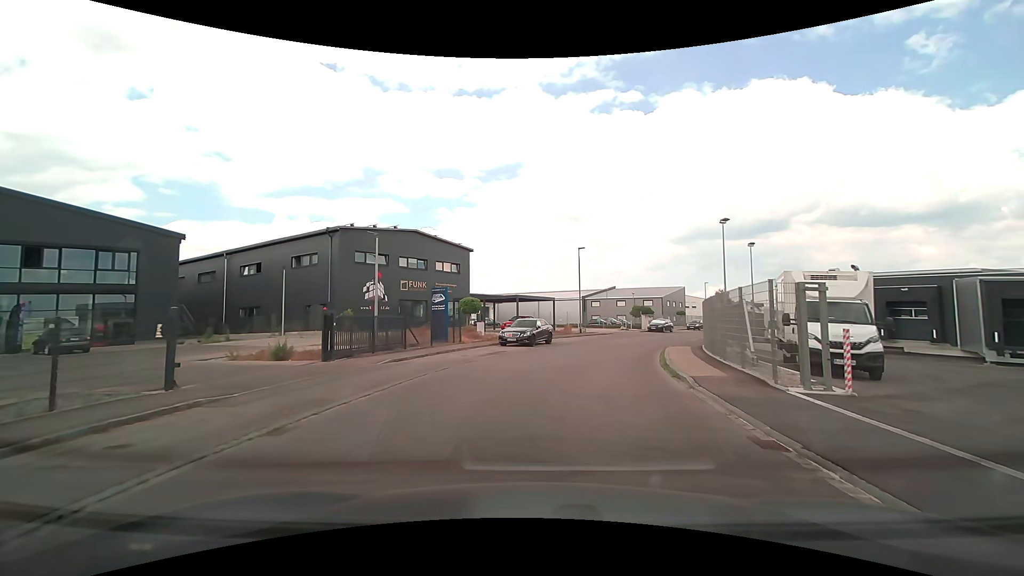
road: residential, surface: asphalt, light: Day
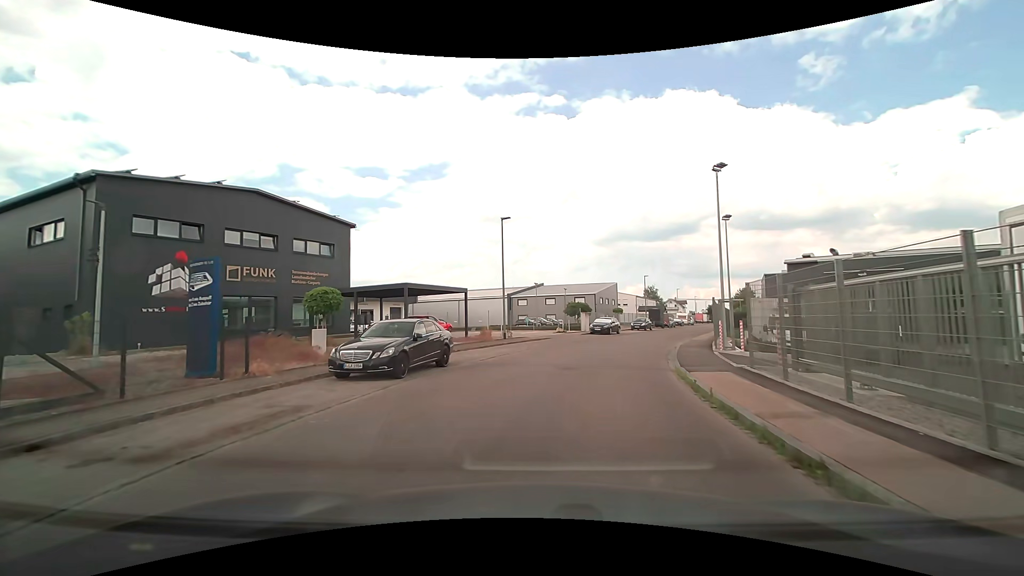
(+0.9, +13.9) m; +8°
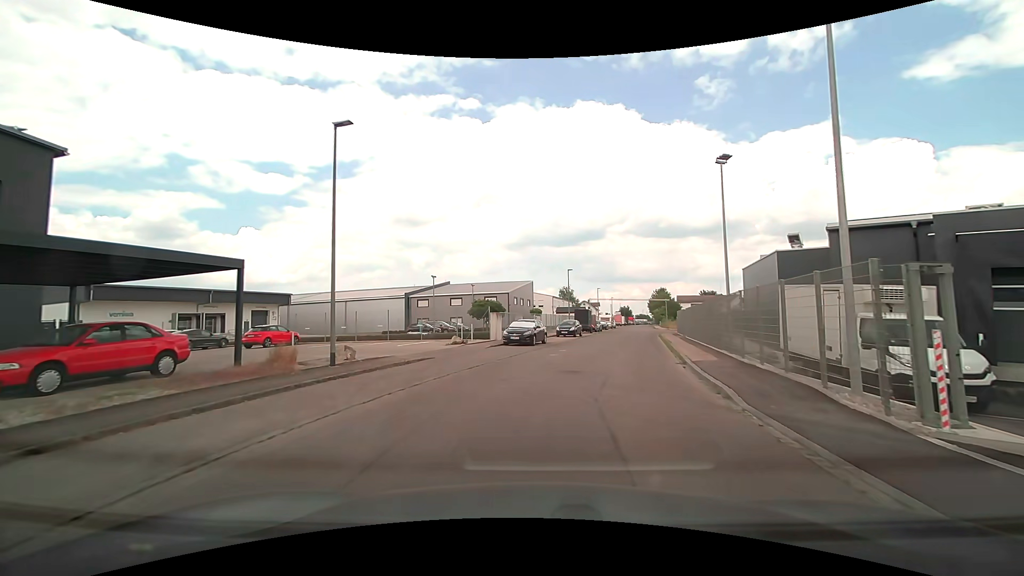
(+1.2, +15.5) m; +10°
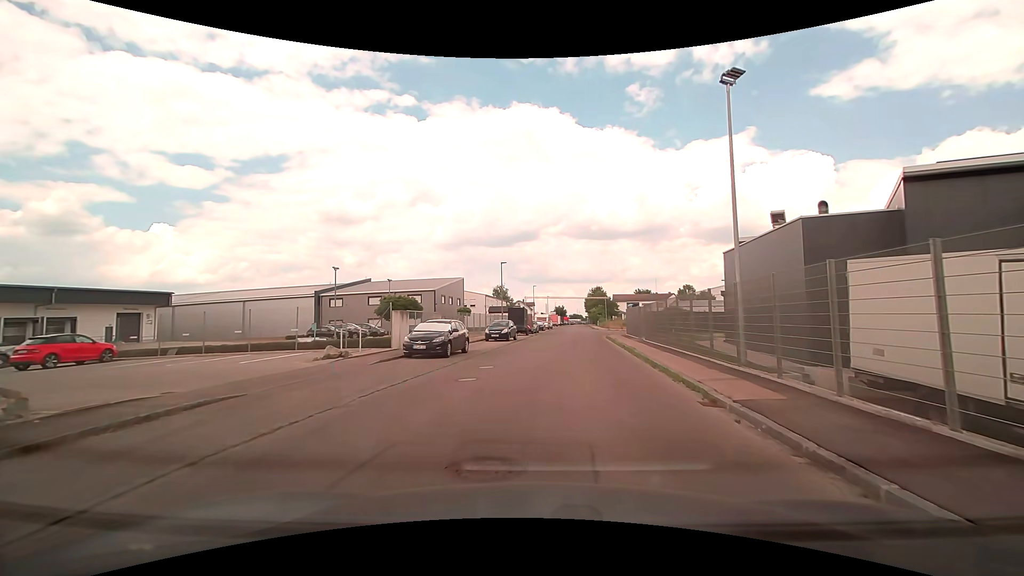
(+0.5, +8.5) m; +7°
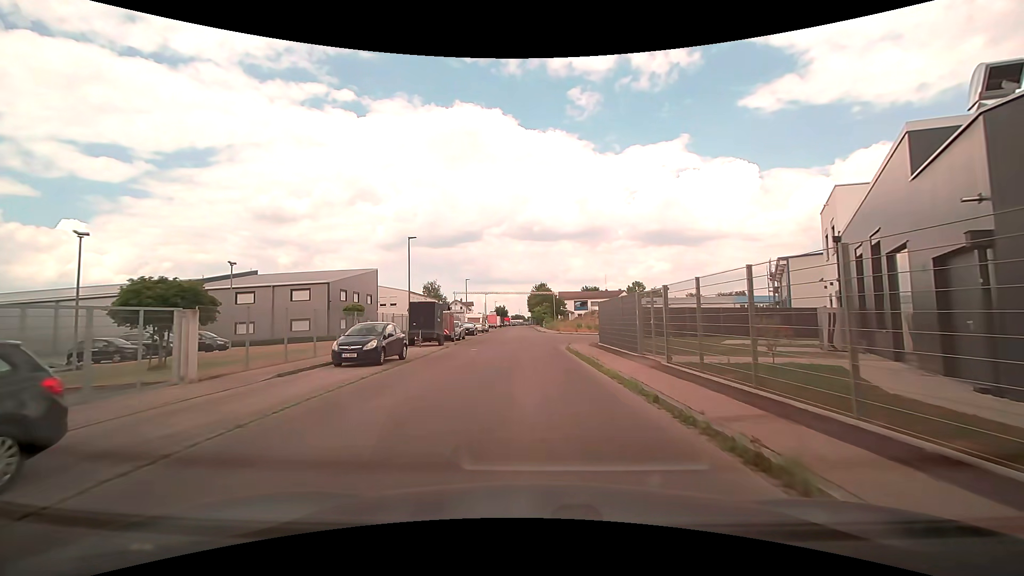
(+1.4, +17.1) m; +7°
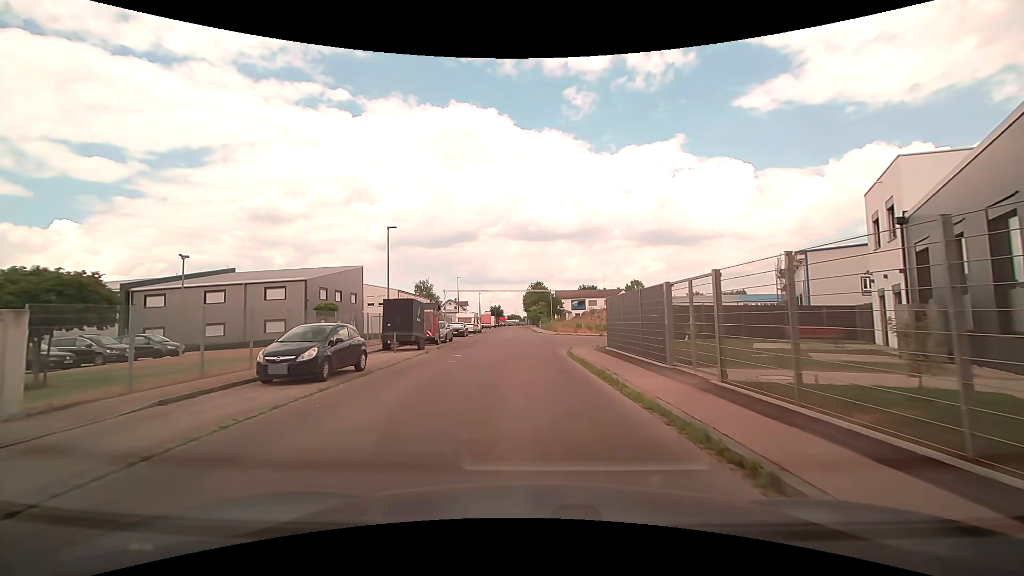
(0.0, +4.2) m; 0°
(0, +10) (0, +20) (-1, +30) (-1, +40) (-1, +50) (-2, +60) (-2, +70) (-3, +80) (-3, +90) (-4, +100) m
